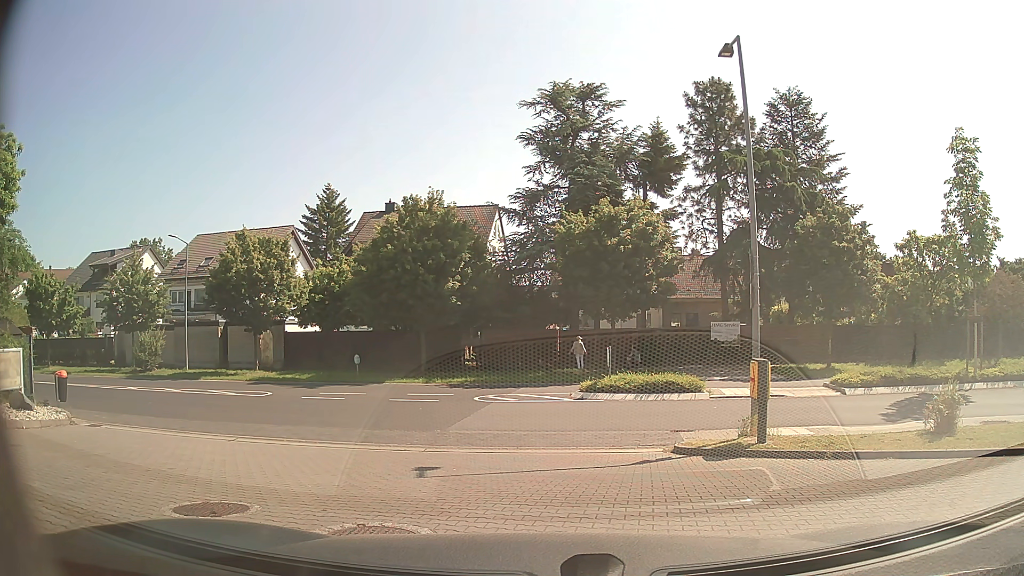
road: service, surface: paving_stones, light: Day
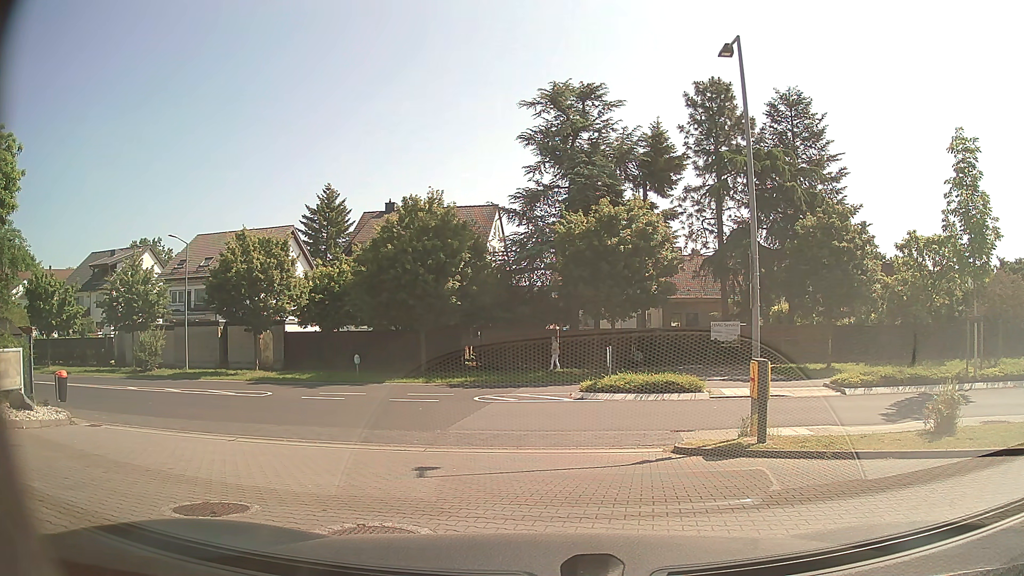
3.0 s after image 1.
(0.0, 0.0) m; 0°
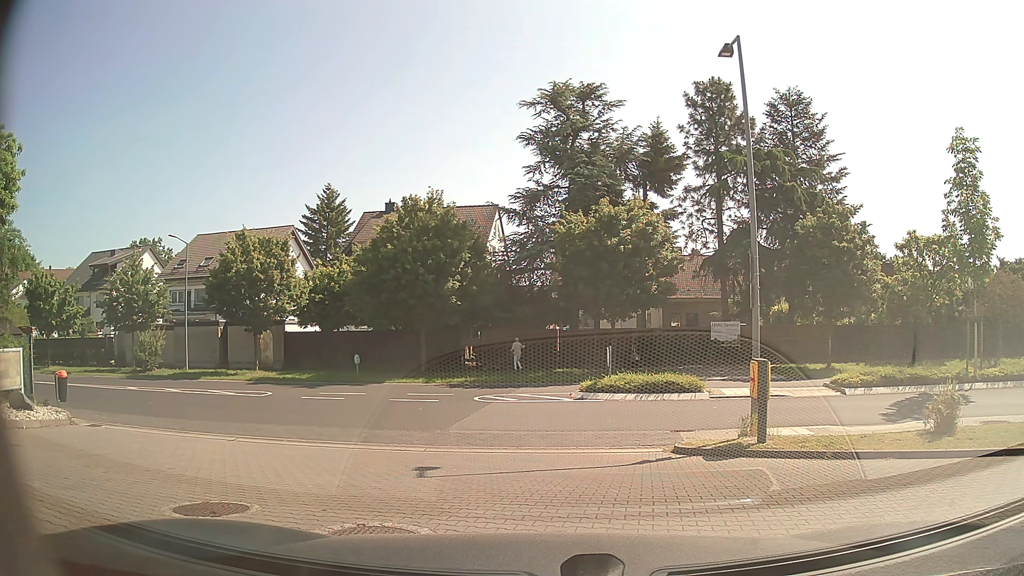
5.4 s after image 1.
(0.0, 0.0) m; 0°
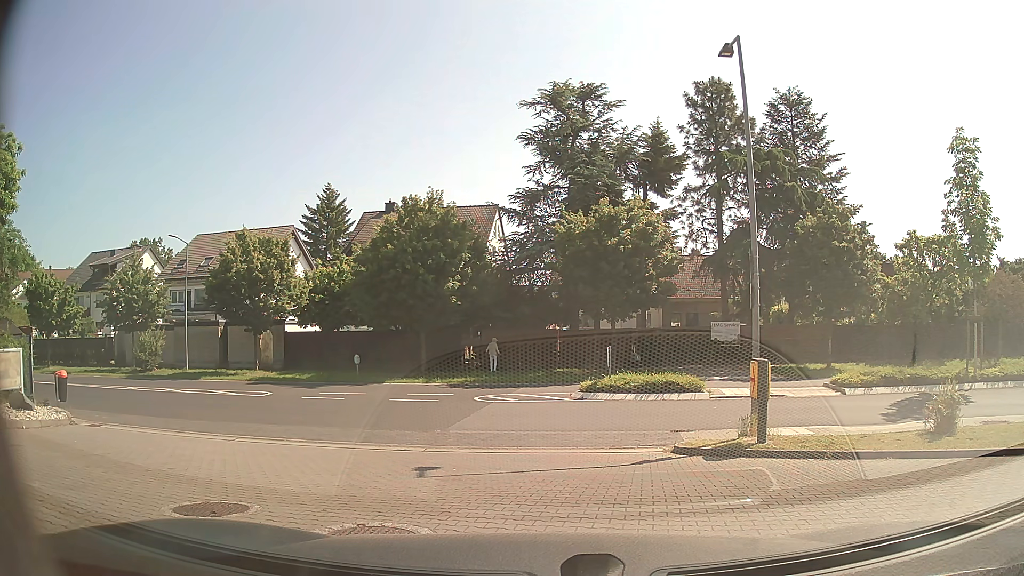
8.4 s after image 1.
(0.0, 0.0) m; 0°
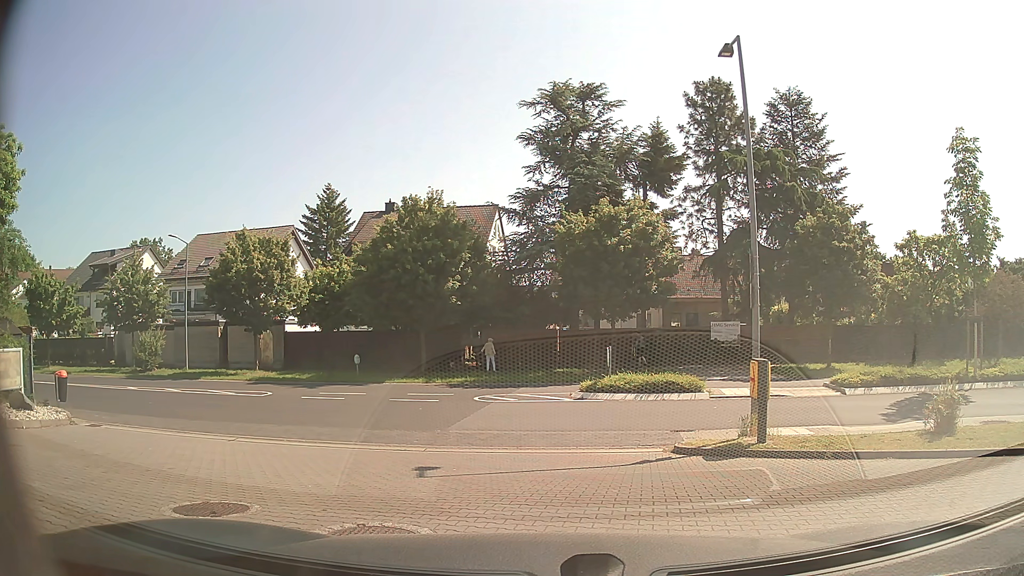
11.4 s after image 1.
(0.0, 0.0) m; 0°
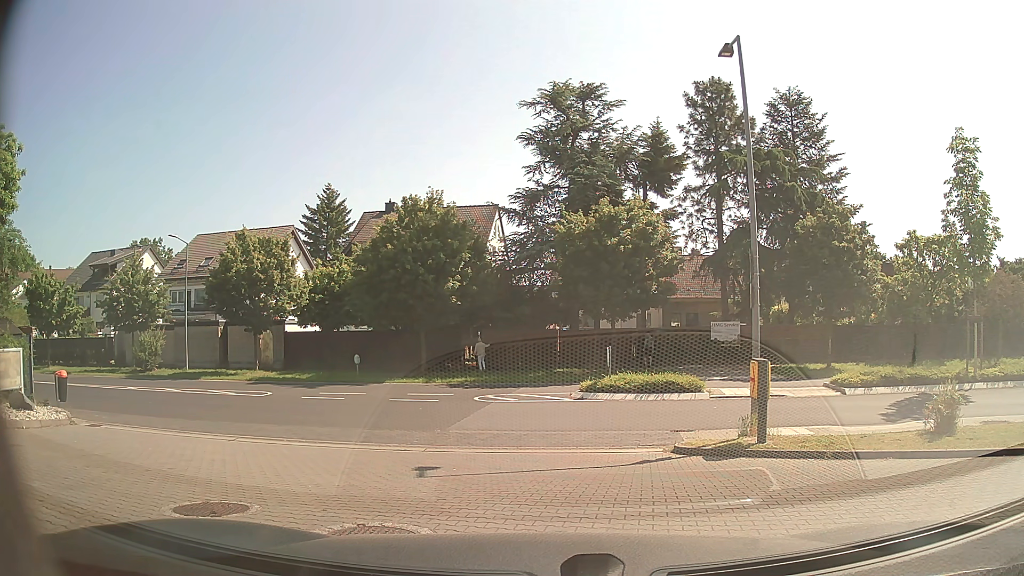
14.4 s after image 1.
(0.0, 0.0) m; 0°
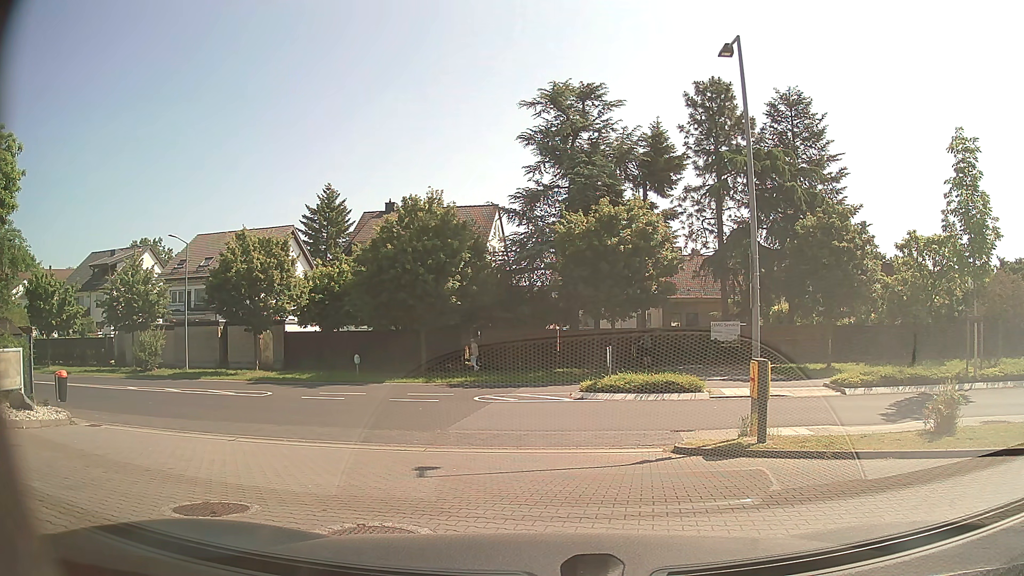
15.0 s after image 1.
(0.0, 0.0) m; 0°
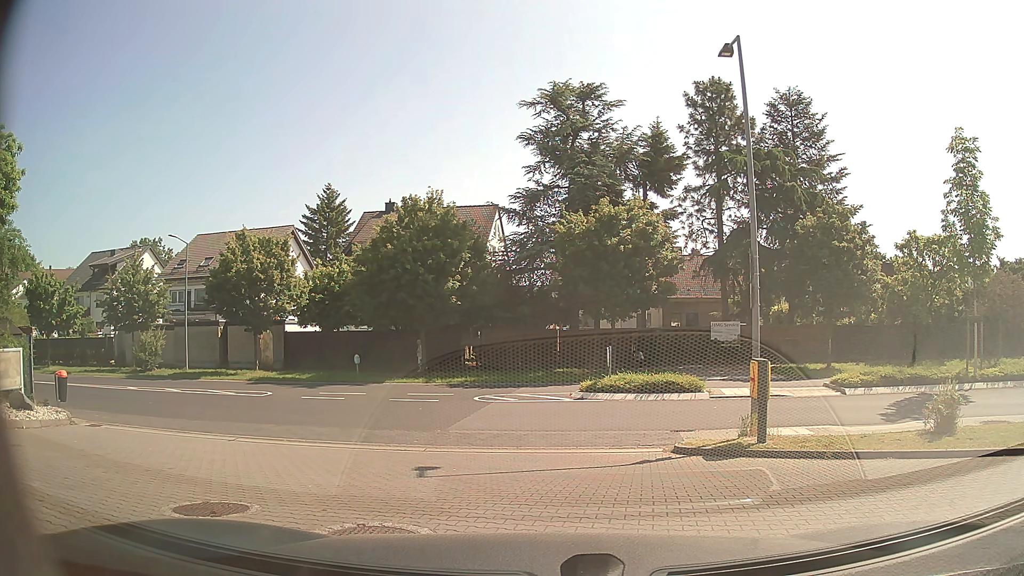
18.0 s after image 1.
(0.0, 0.0) m; 0°
